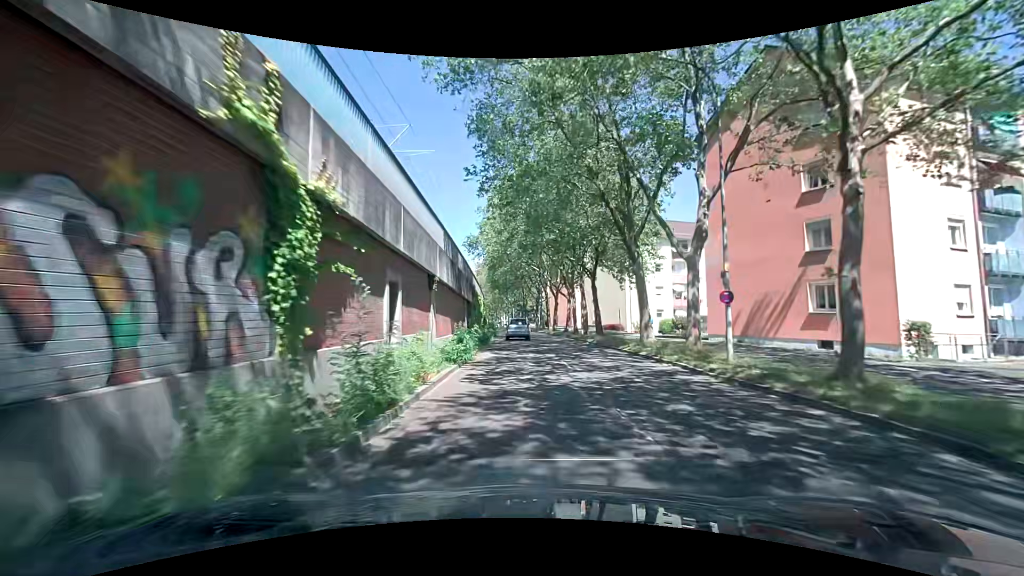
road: tertiary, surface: asphalt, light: Day
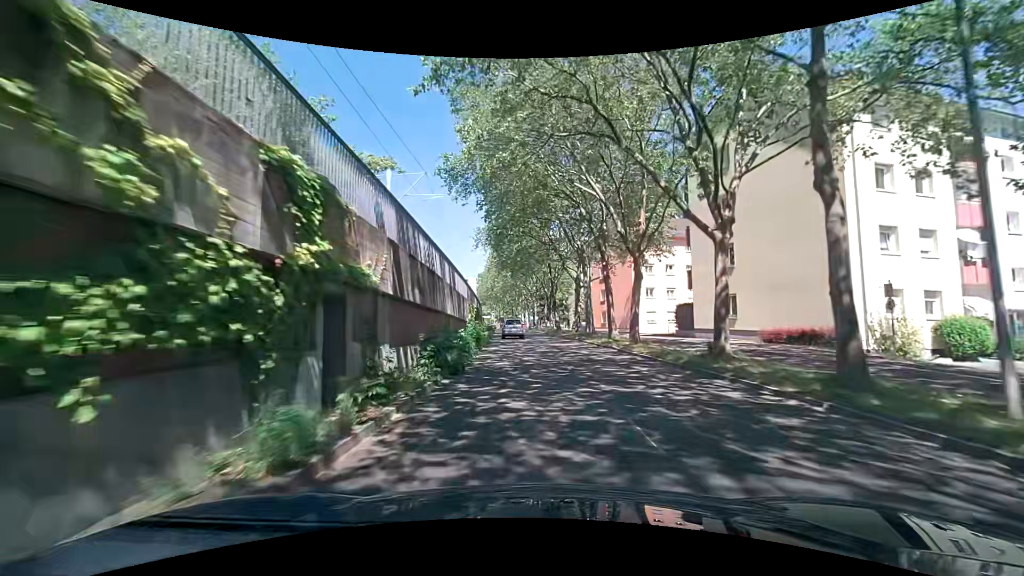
(-0.8, +37.0) m; -3°
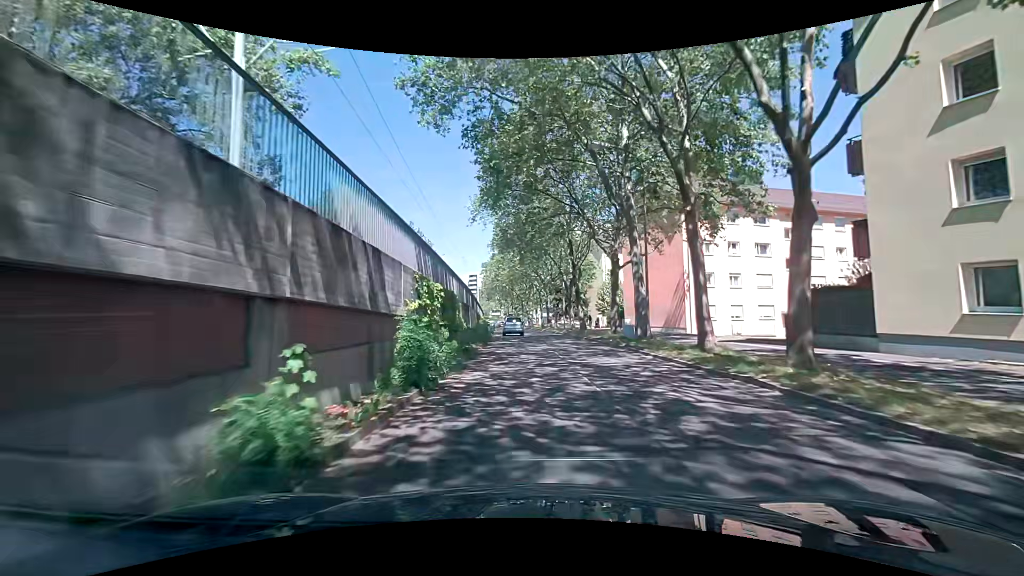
(-0.1, +14.6) m; -1°
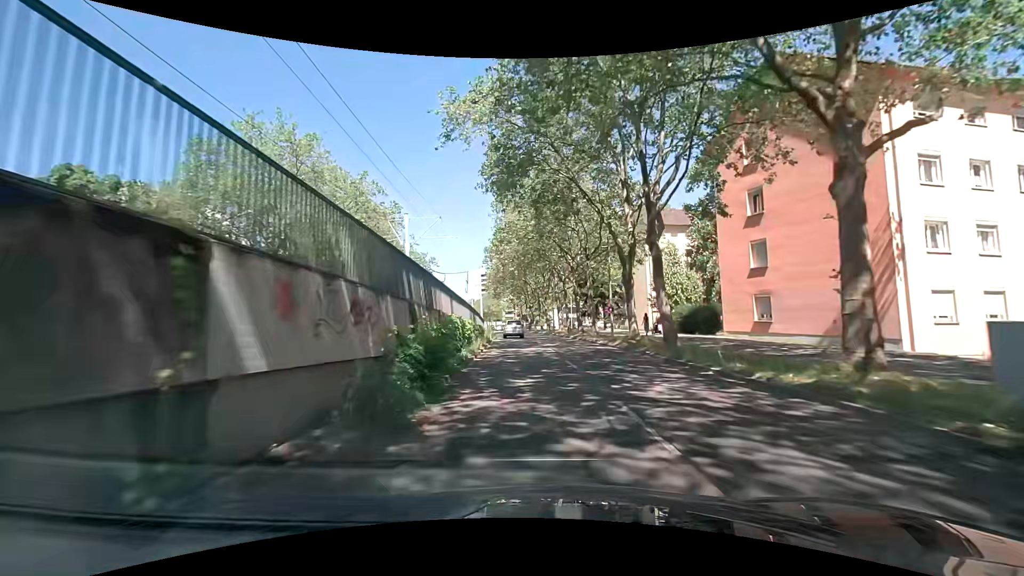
(-0.3, +21.7) m; -2°
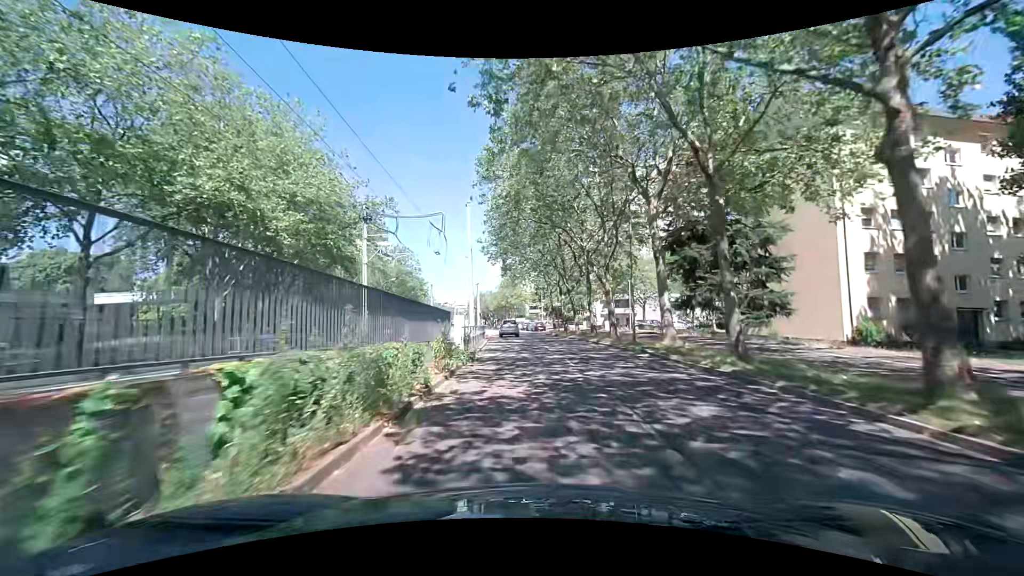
(-0.4, +35.7) m; -3°
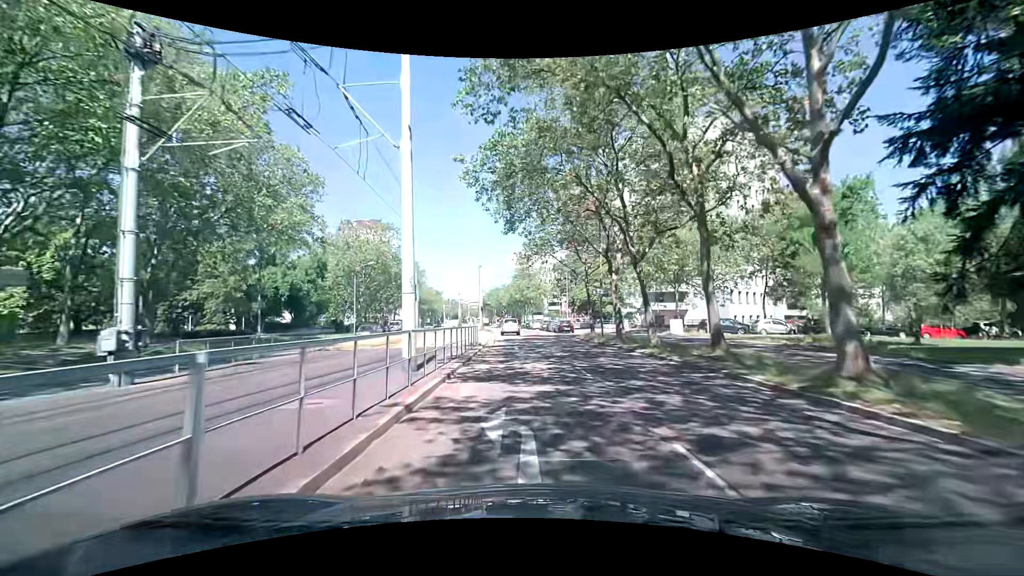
(-0.3, +21.2) m; -2°
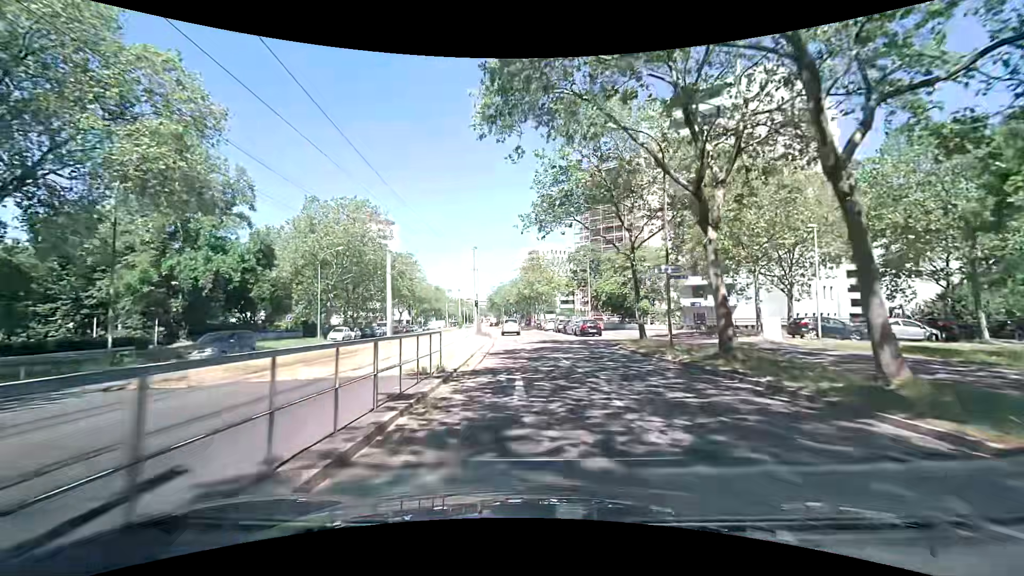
(0.0, +14.1) m; -2°
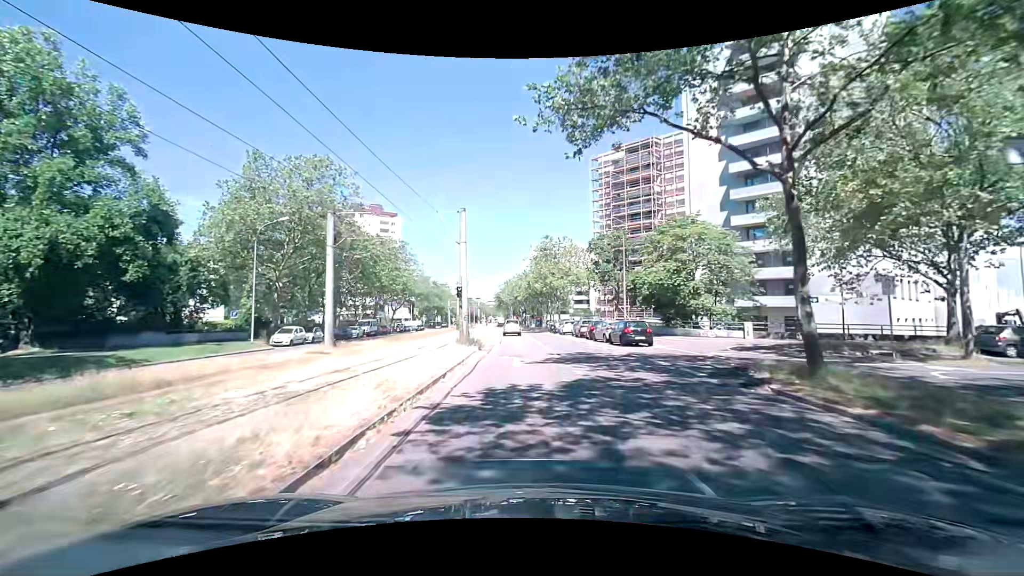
(+0.2, +14.1) m; 0°
(0, +10) (0, +20) (-1, +30) (-1, +40) (-1, +50) (-2, +60) (-3, +70) (-3, +80) (-4, +90) (-5, +100) m
